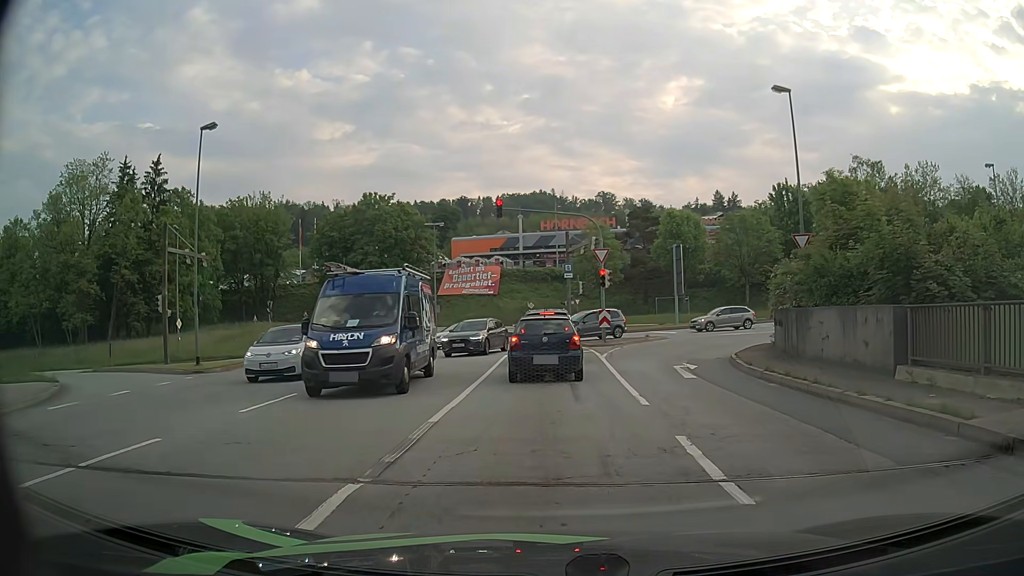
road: primary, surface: asphalt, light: Day
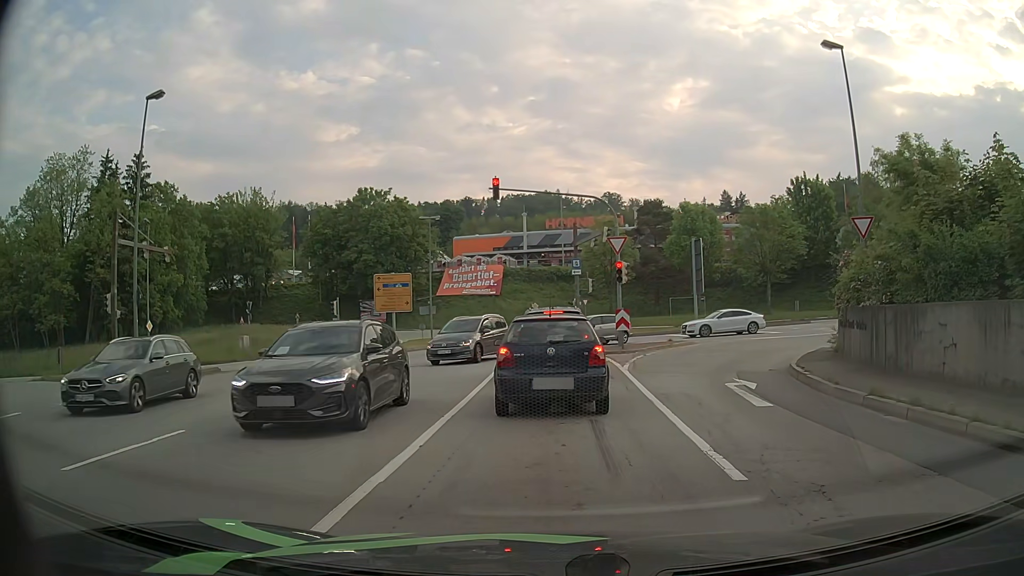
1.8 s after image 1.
(0.0, +4.9) m; -2°
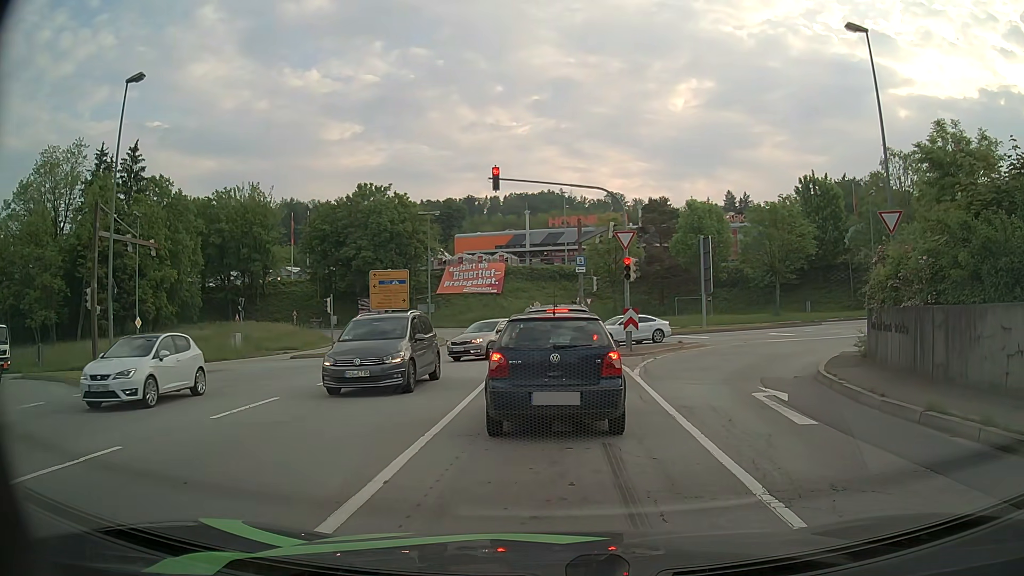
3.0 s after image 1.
(0.0, +1.7) m; +2°
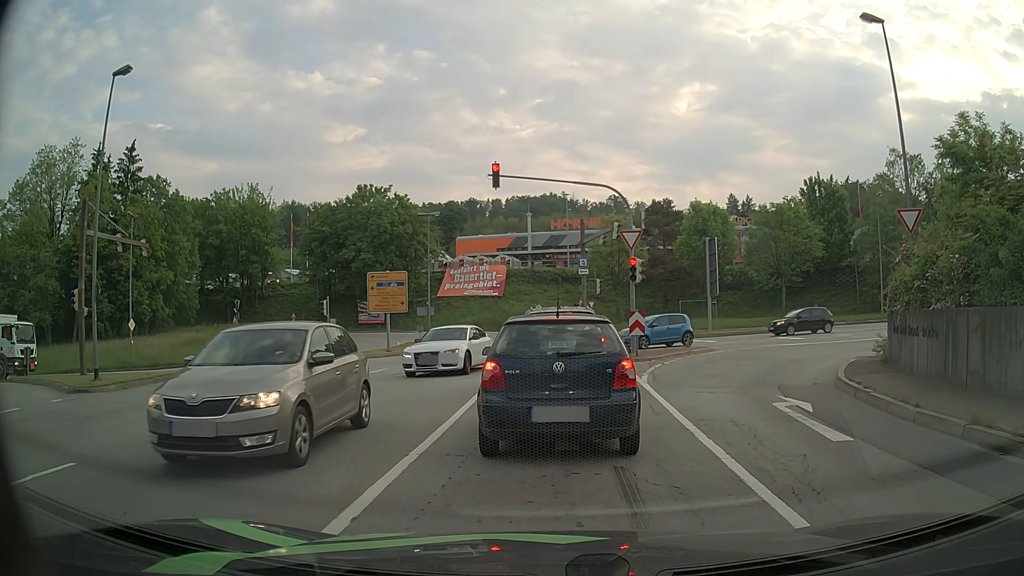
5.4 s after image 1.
(0.0, +1.1) m; 0°
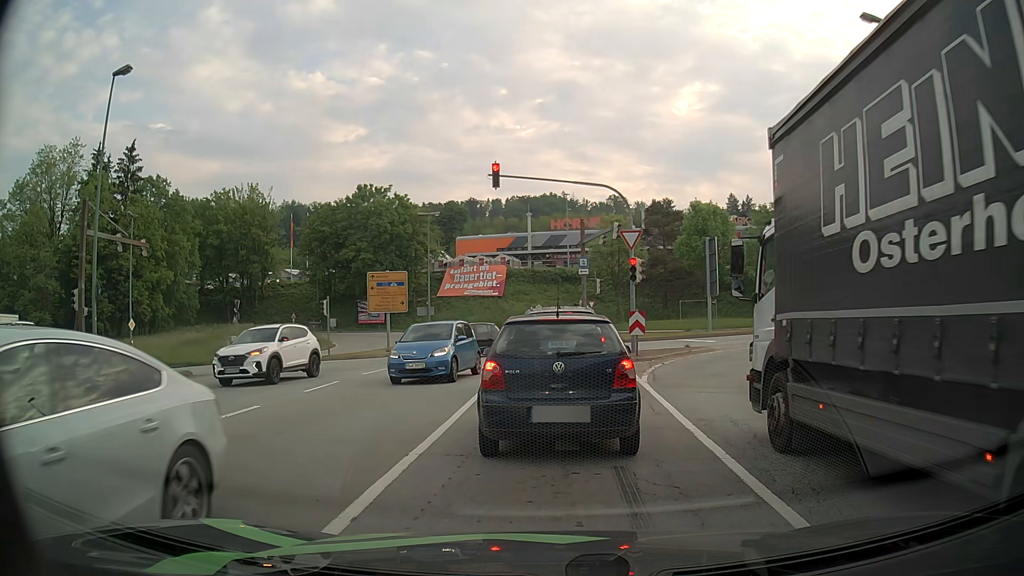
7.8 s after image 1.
(0.0, 0.0) m; 0°
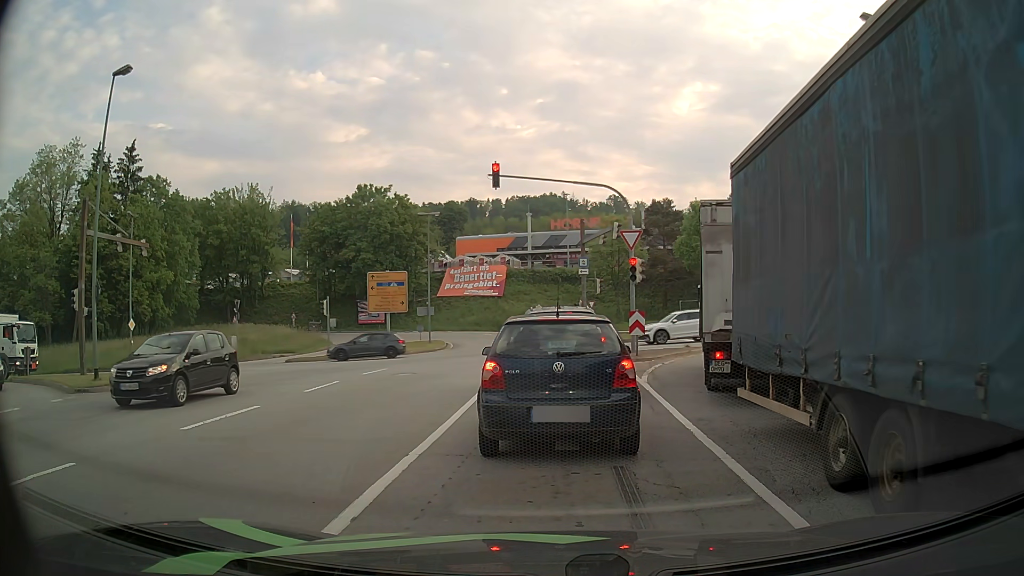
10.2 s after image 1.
(0.0, 0.0) m; 0°
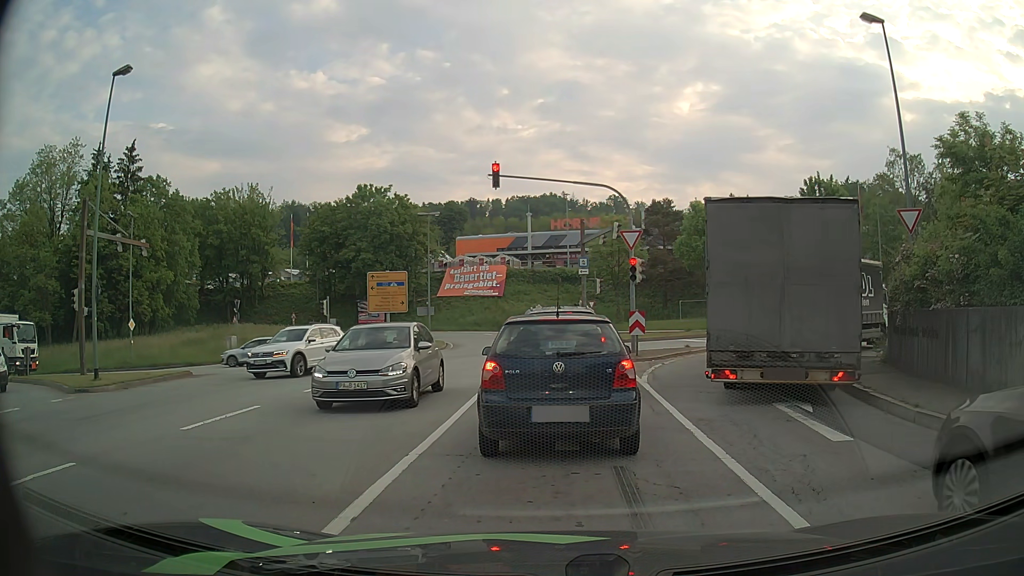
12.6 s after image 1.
(0.0, 0.0) m; 0°
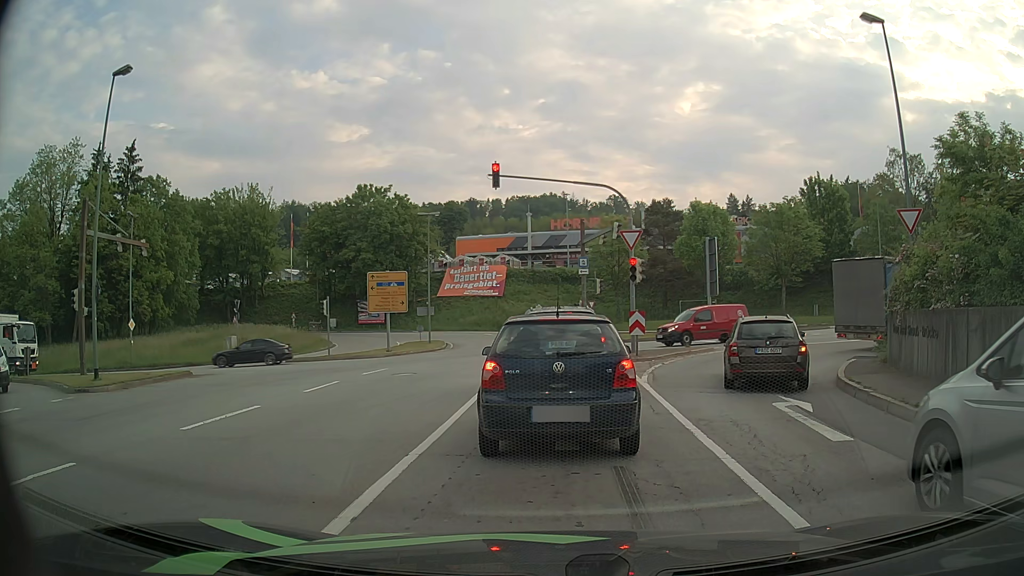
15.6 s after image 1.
(0.0, 0.0) m; 0°
(0, +10) (0, +20) (-1, +30) (-3, +40) (-4, +50) (-7, +59) (-13, +68) (-21, +73) (-31, +76) (-40, +76) m
